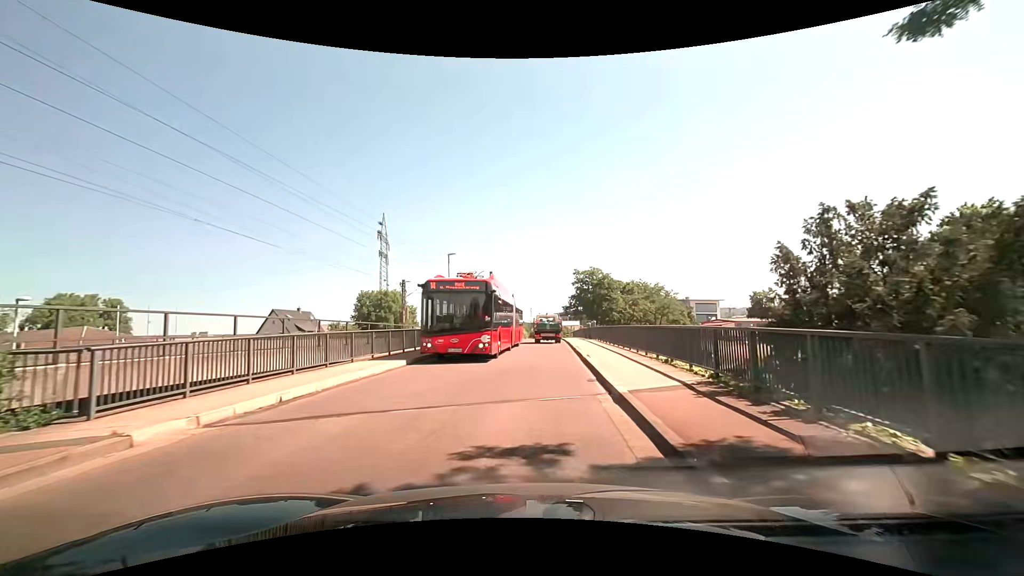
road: unclassified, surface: asphalt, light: Day
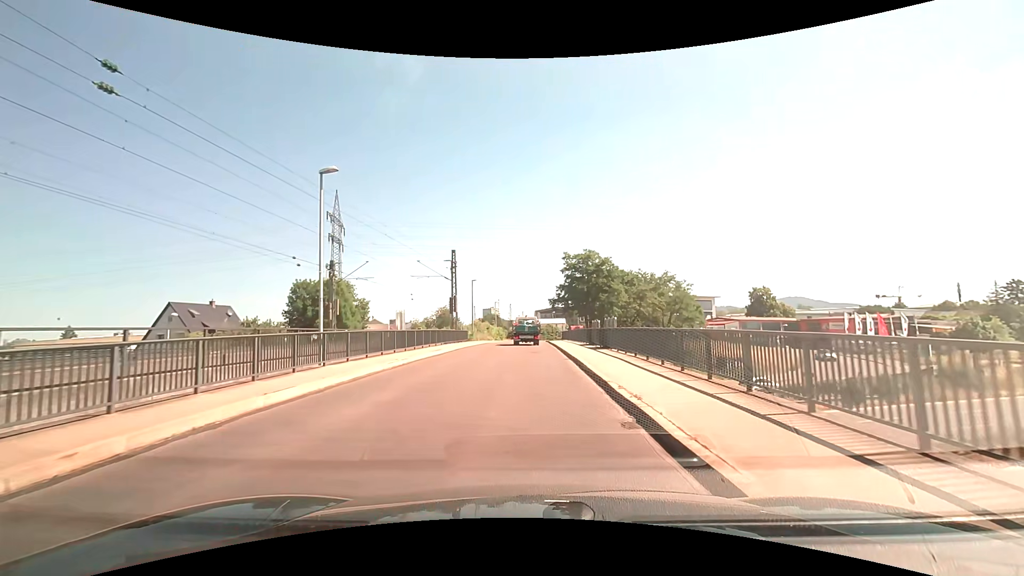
(+0.3, +18.1) m; +2°
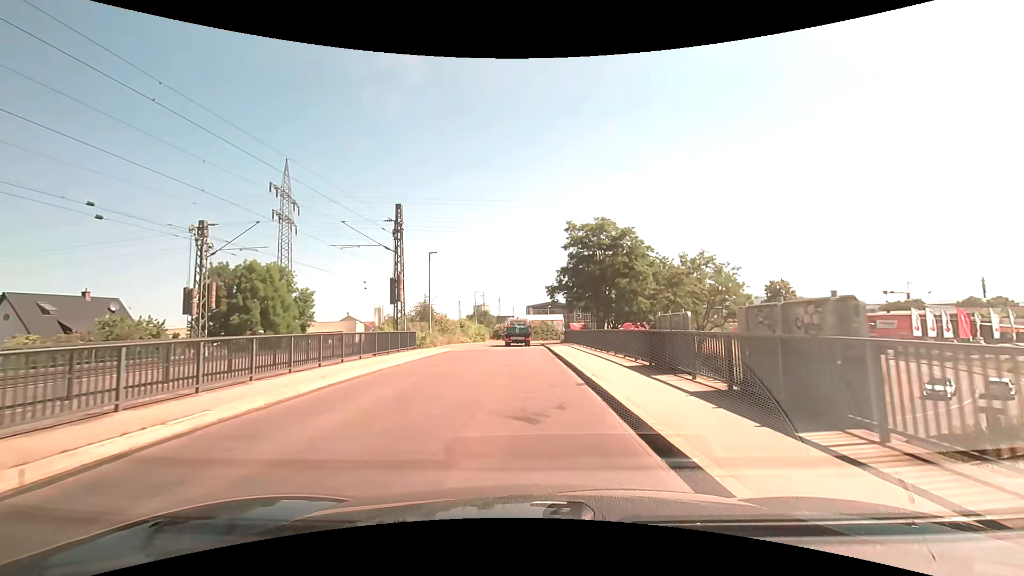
(+0.2, +18.2) m; +1°
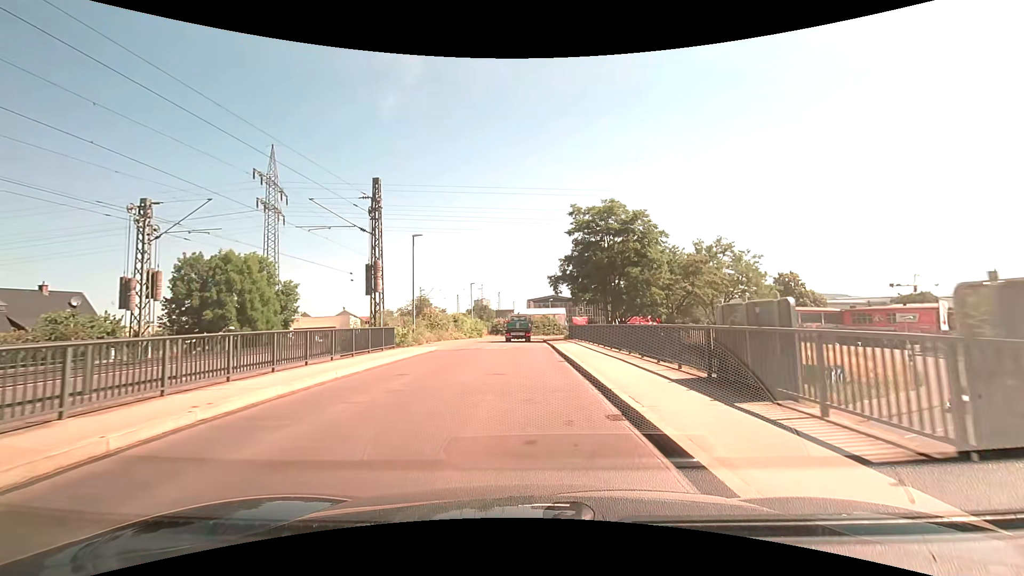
(0.0, +4.6) m; 0°
(0, +10) (0, +20) (0, +30) (0, +40) (0, +50) (+1, +60) (+4, +69) (+9, +78) (+17, +84) (+27, +87) m
